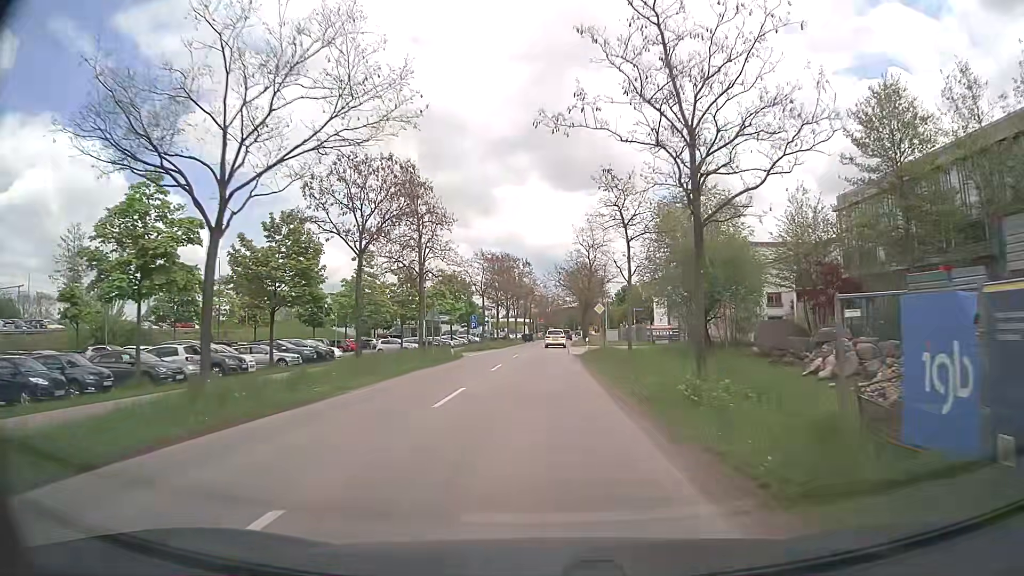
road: tertiary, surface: asphalt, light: Day
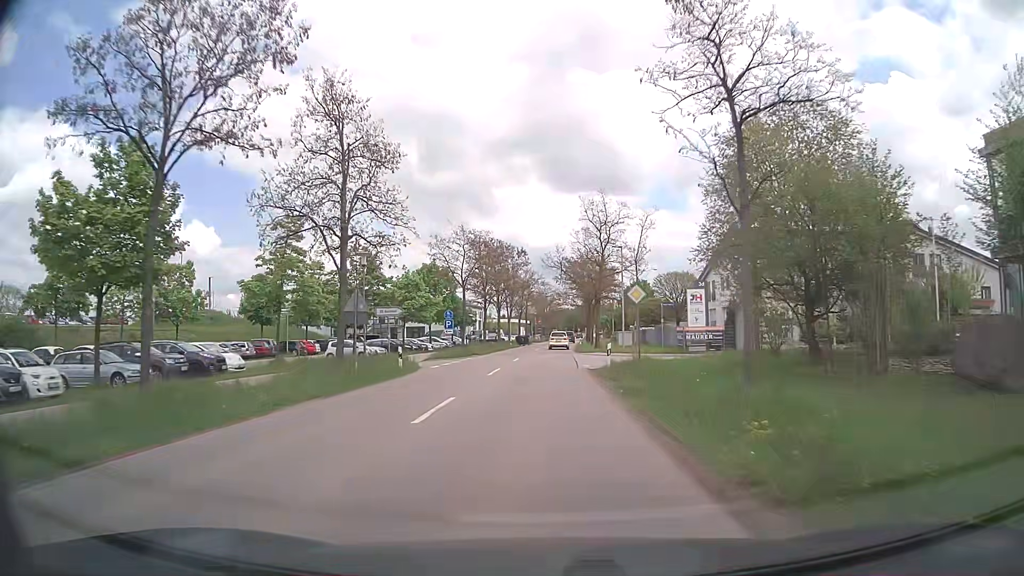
(0.0, +14.2) m; -1°
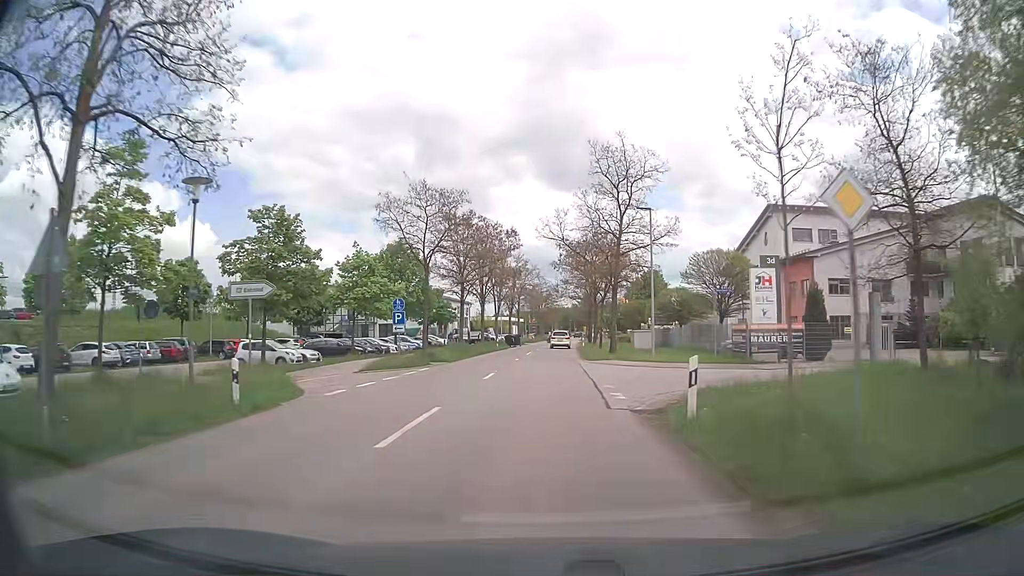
(+0.2, +14.3) m; +1°
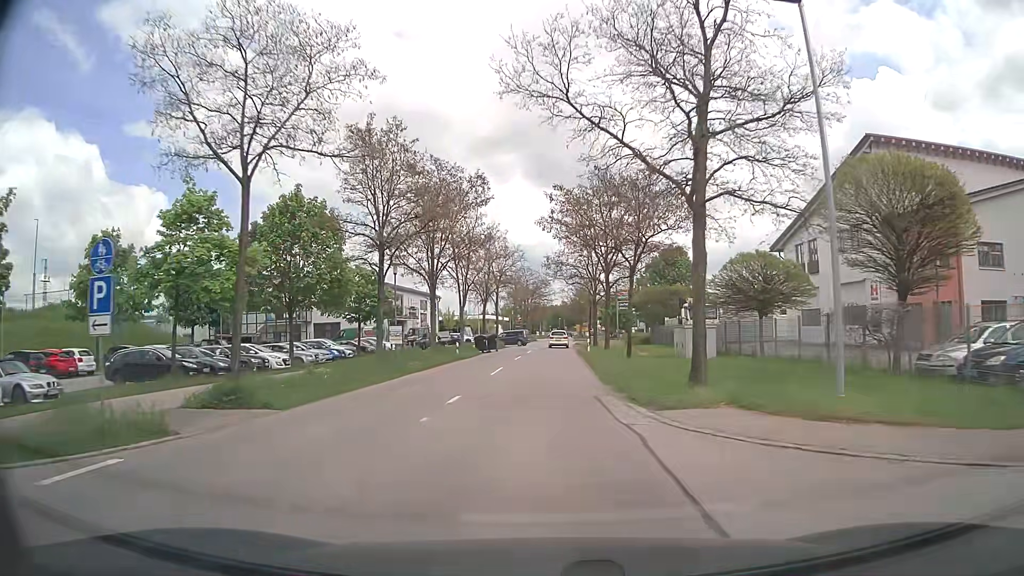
(+0.2, +21.4) m; +1°
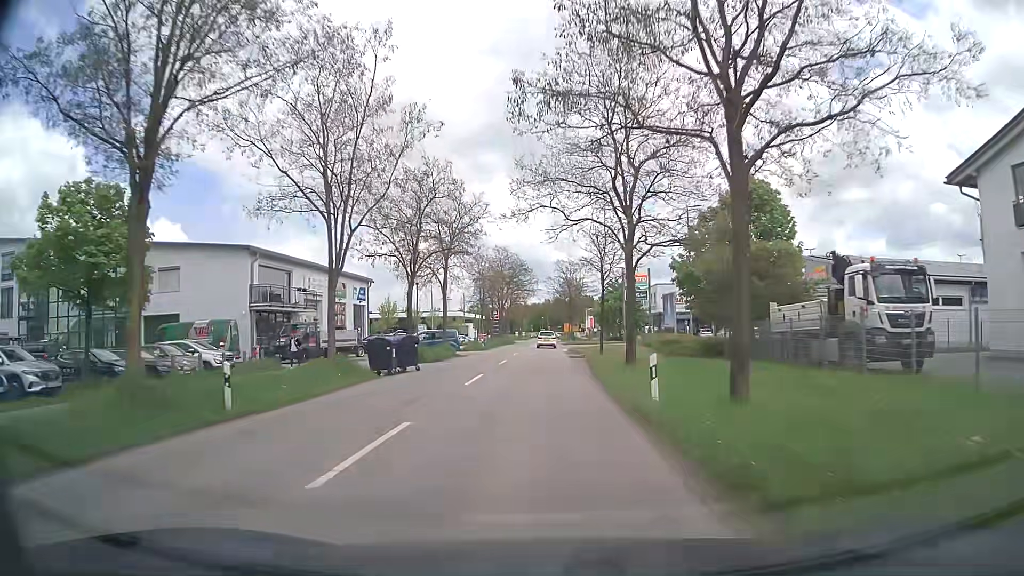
(+0.4, +28.5) m; +2°
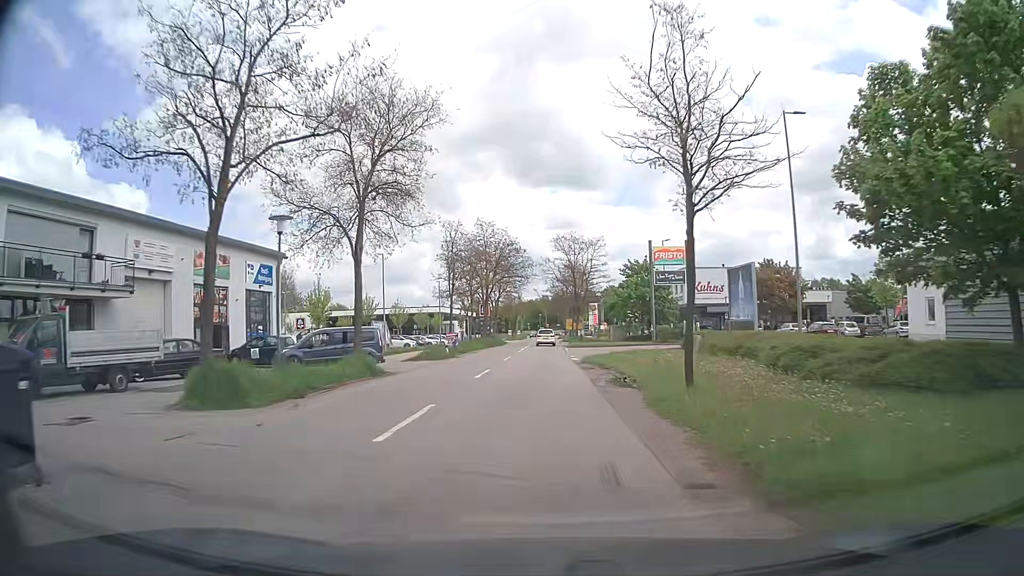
(+0.1, +21.4) m; 0°
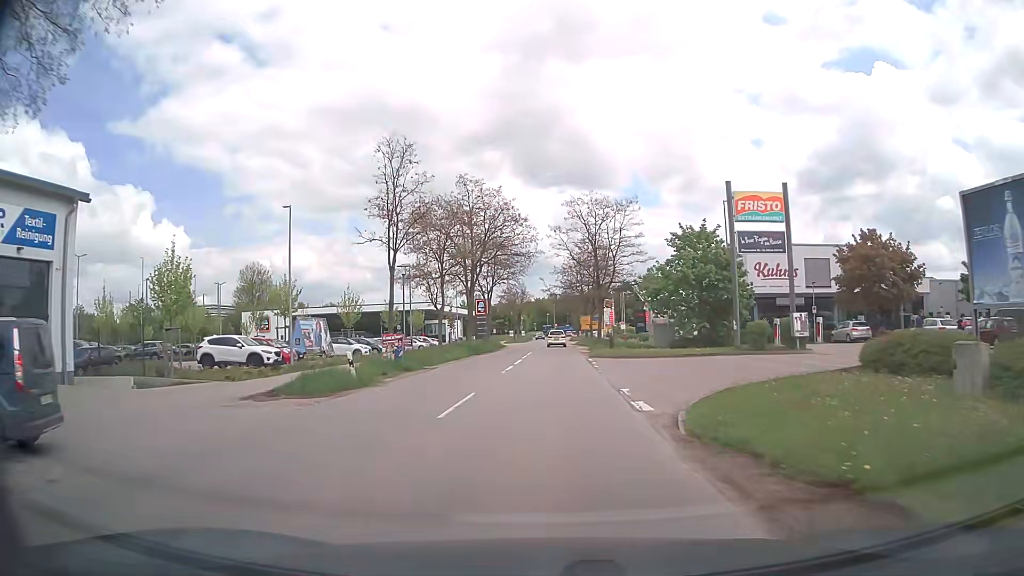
(-0.1, +21.5) m; -1°
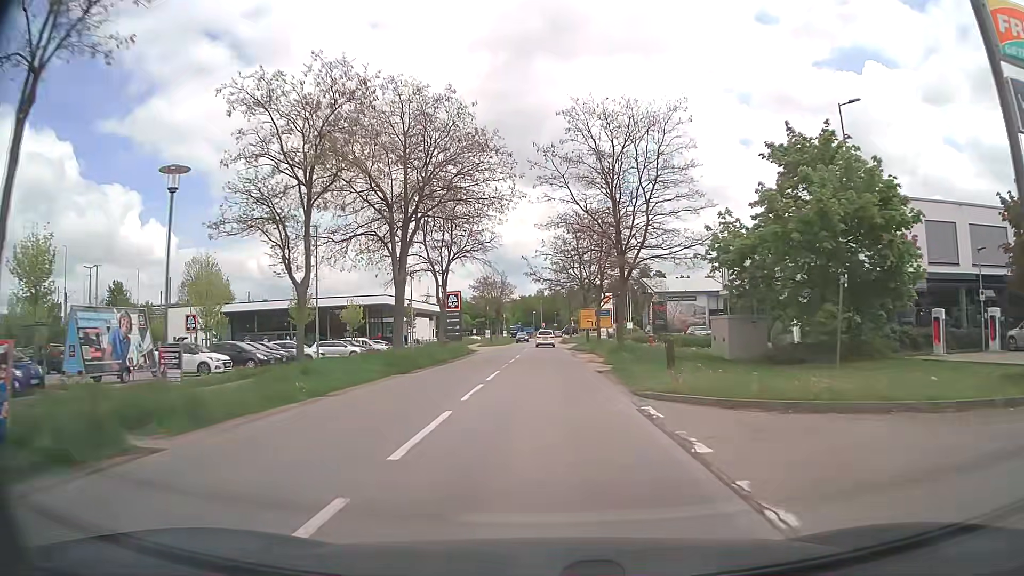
(+0.1, +21.8) m; +1°
(0, +10) (0, +20) (0, +30) (0, +40) (0, +50) (0, +60) (0, +70) (+1, +80) (+1, +90) (+1, +100) m
